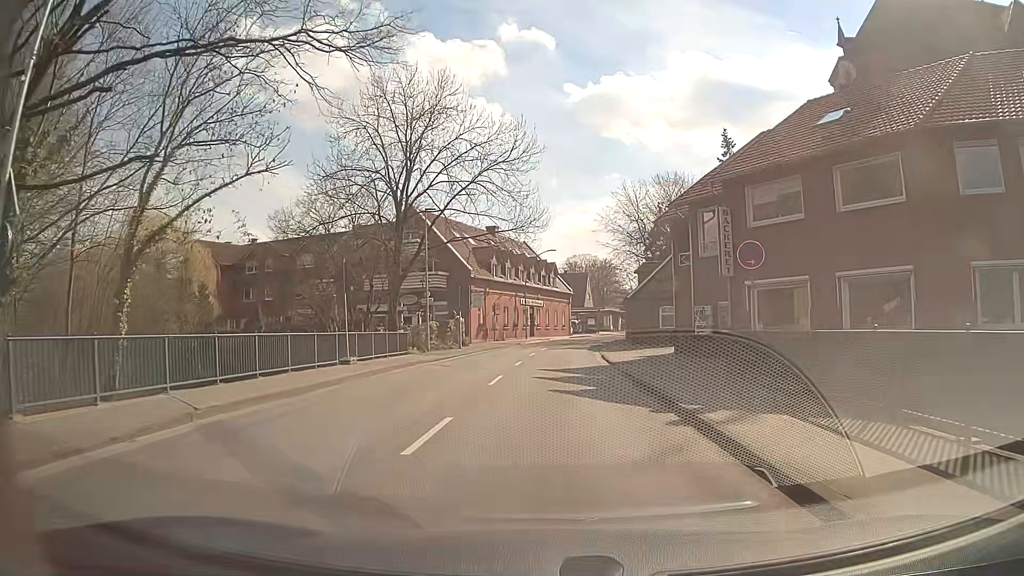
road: secondary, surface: asphalt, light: Day
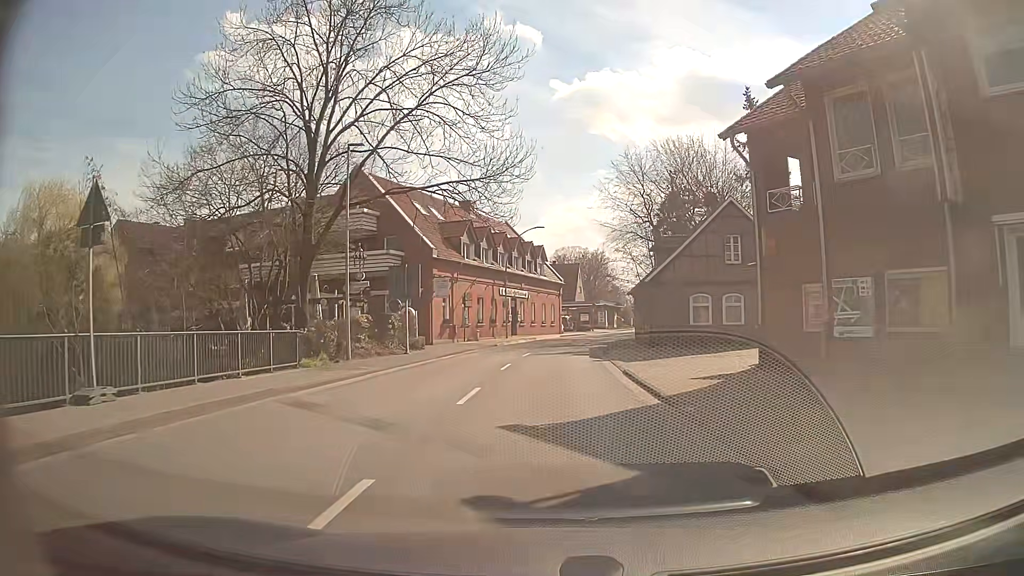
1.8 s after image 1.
(+0.2, +13.5) m; +2°
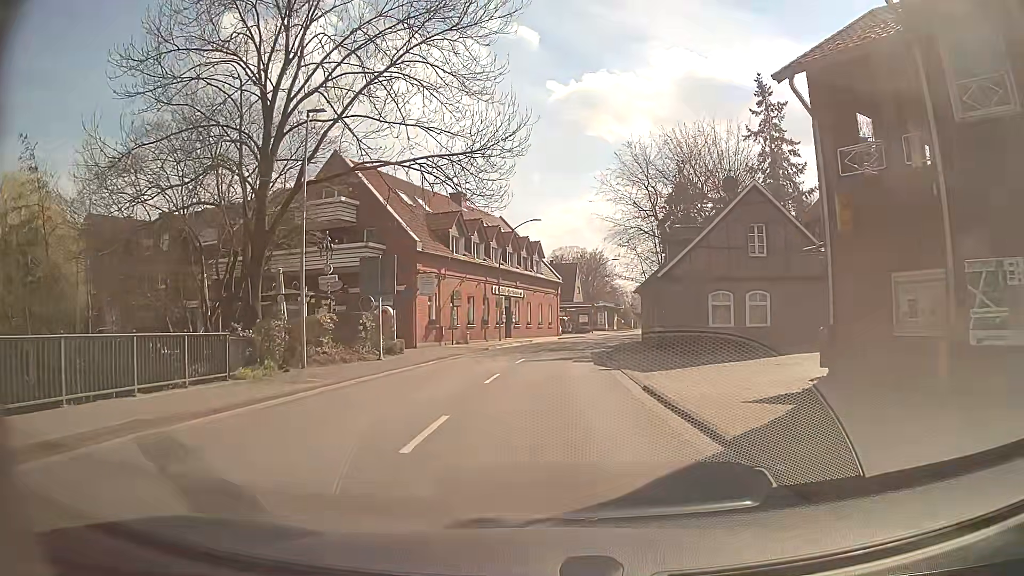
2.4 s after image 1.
(0.0, +4.5) m; 0°
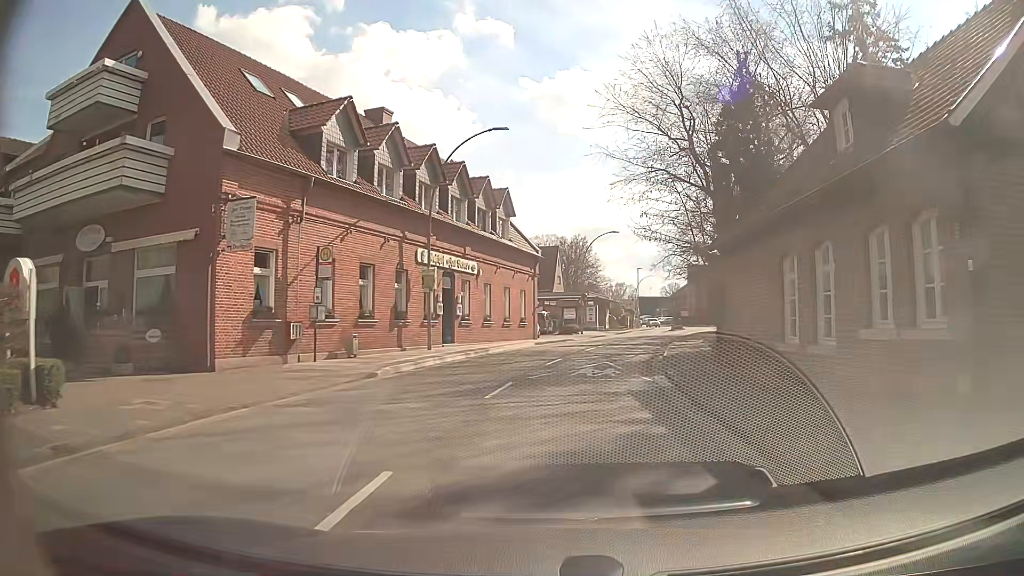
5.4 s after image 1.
(+0.3, +22.4) m; +2°
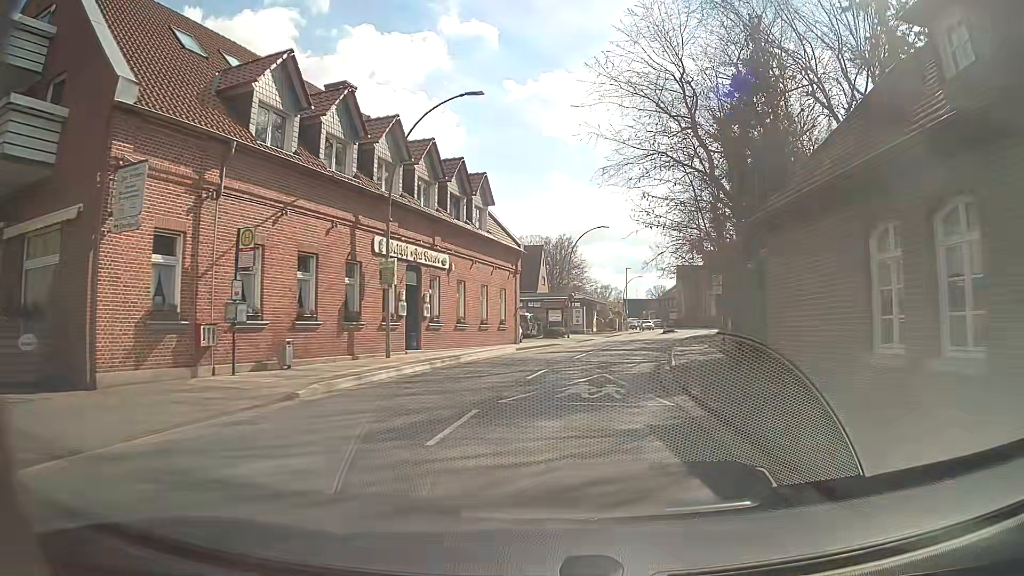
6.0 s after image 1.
(+0.1, +4.5) m; +2°
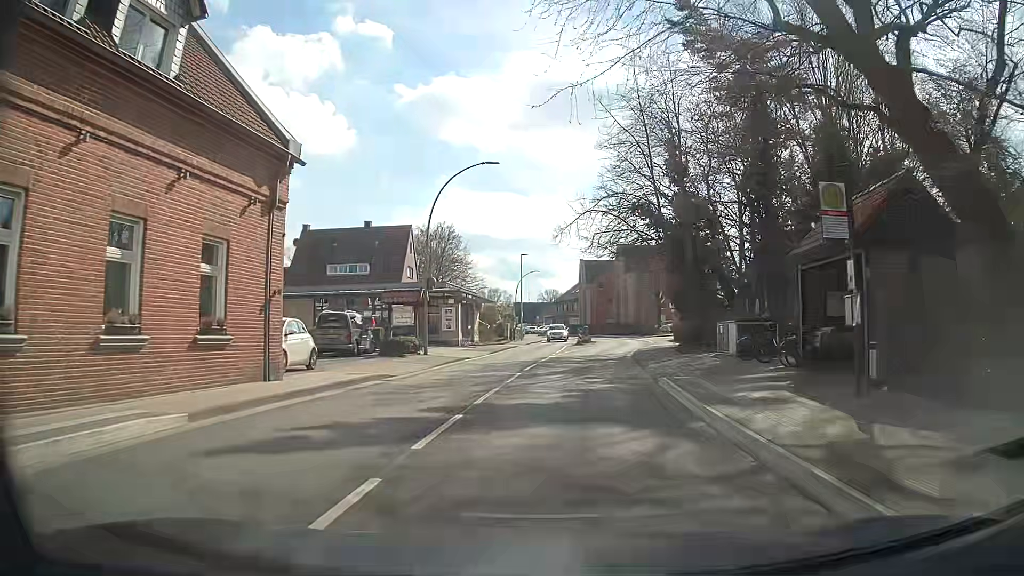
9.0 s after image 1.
(+1.9, +22.6) m; +10°
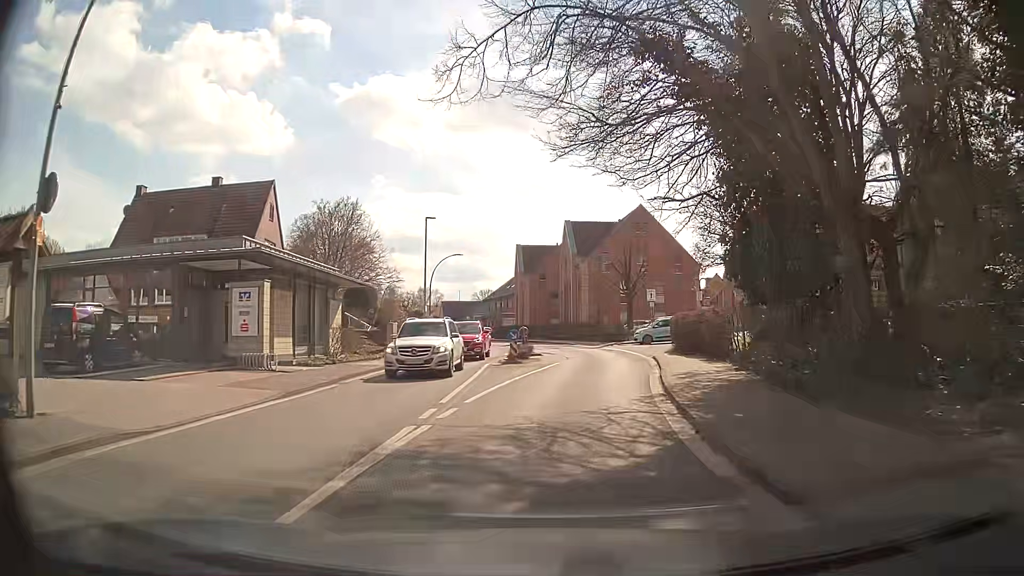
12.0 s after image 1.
(+0.9, +22.2) m; +5°
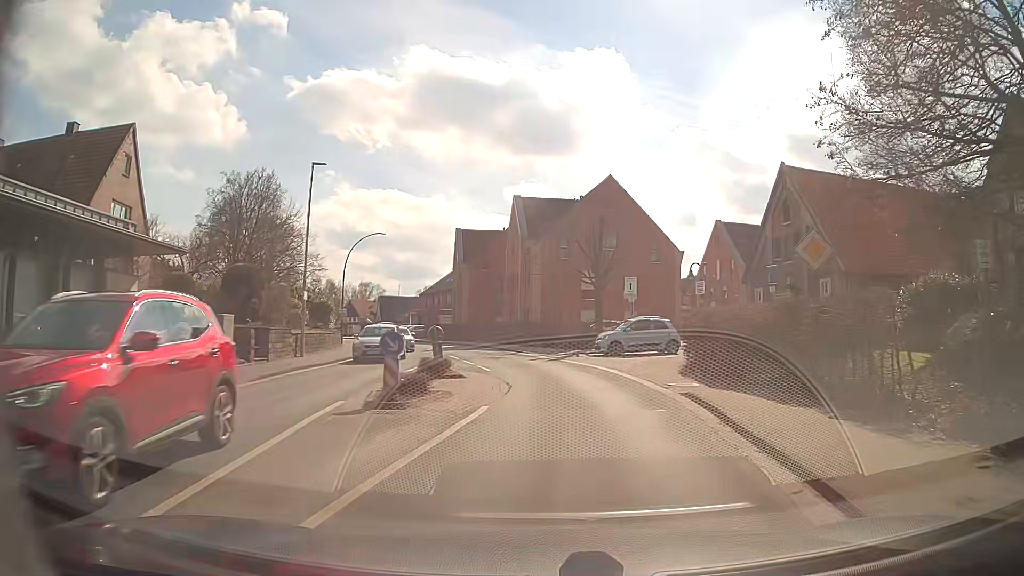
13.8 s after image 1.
(+0.2, +13.4) m; +3°
